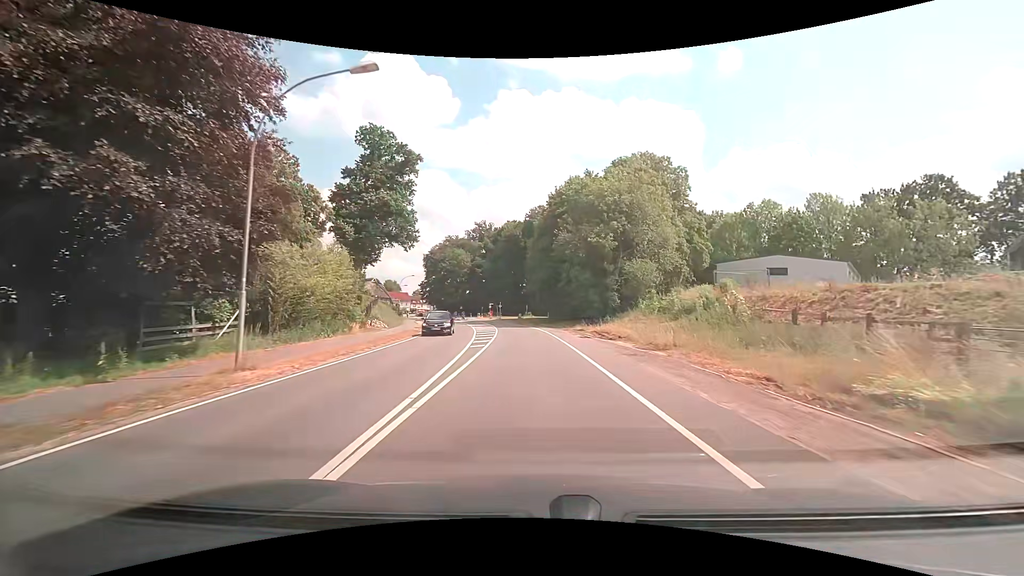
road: secondary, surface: asphalt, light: Day
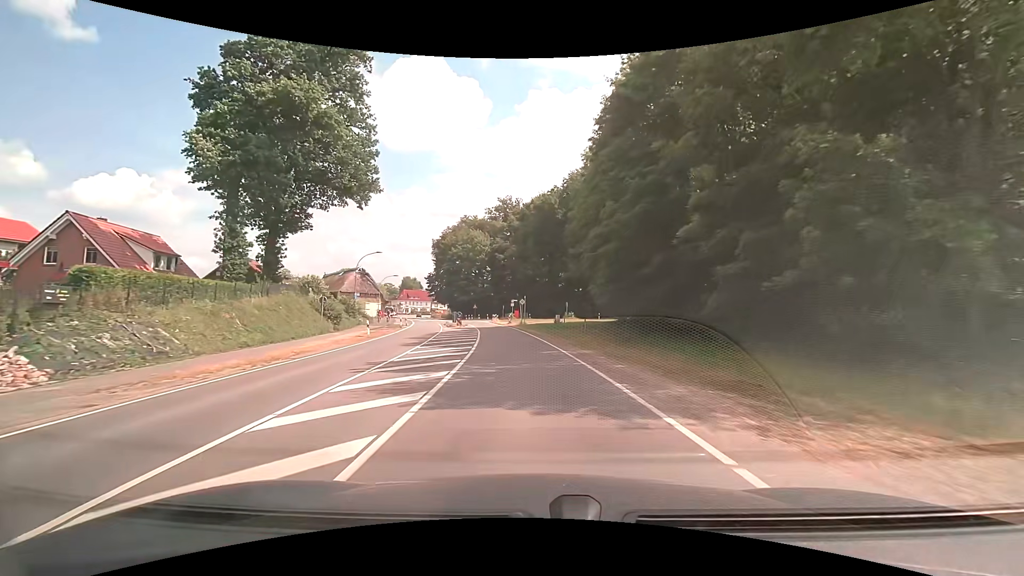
(-1.0, +37.7) m; -4°
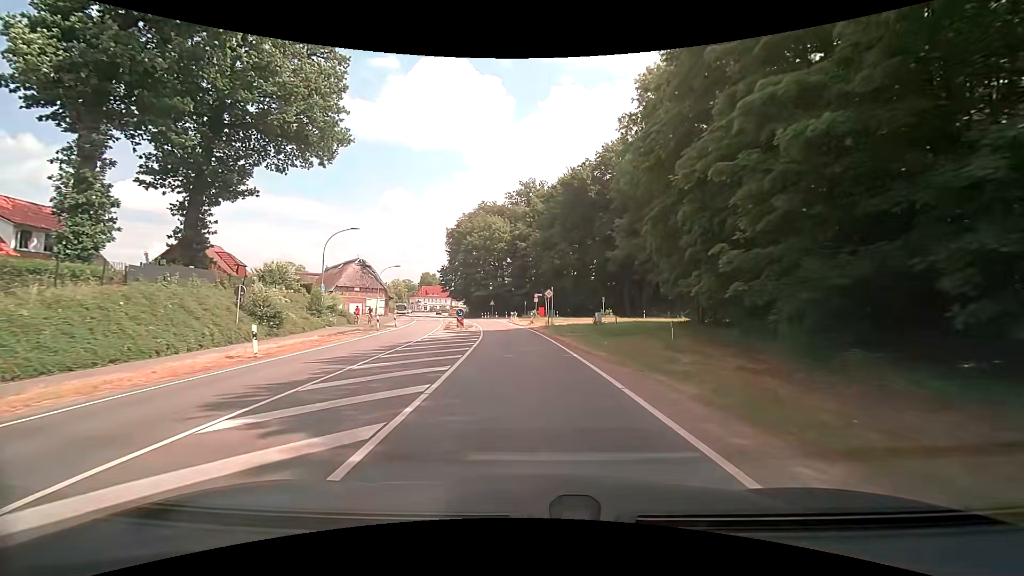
(-0.4, +15.0) m; -3°
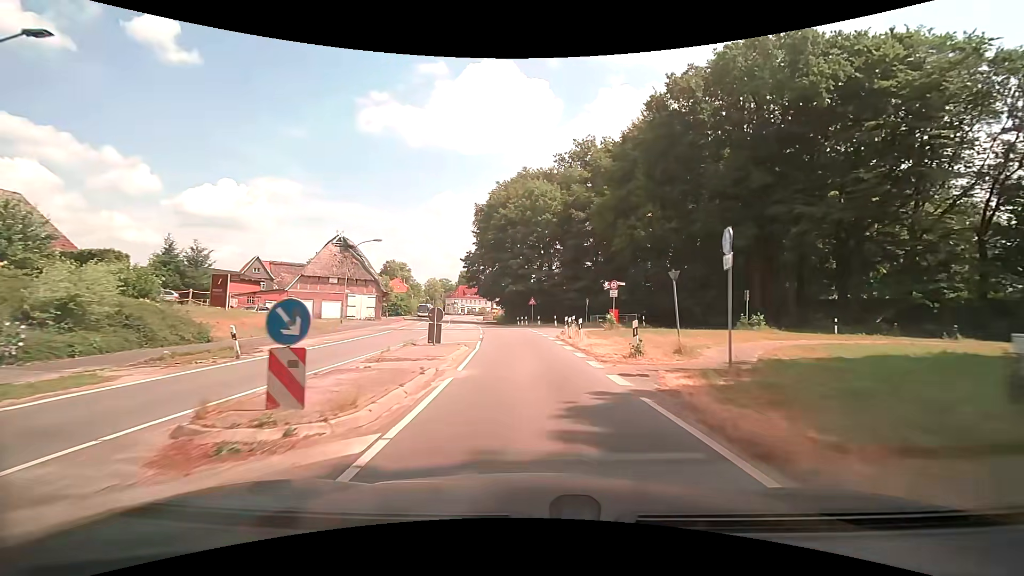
(-1.5, +30.6) m; -5°
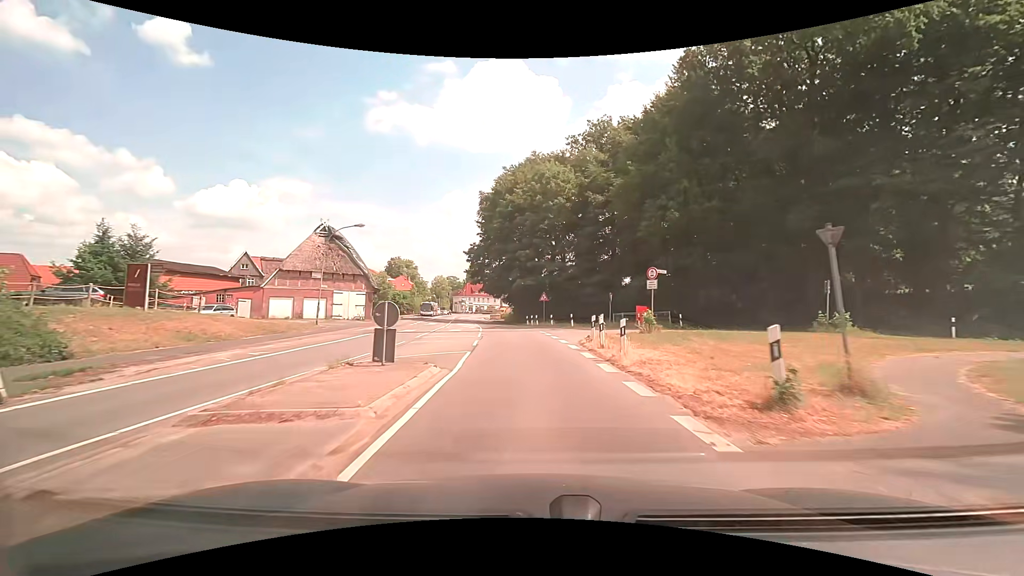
(-0.1, +7.6) m; -1°
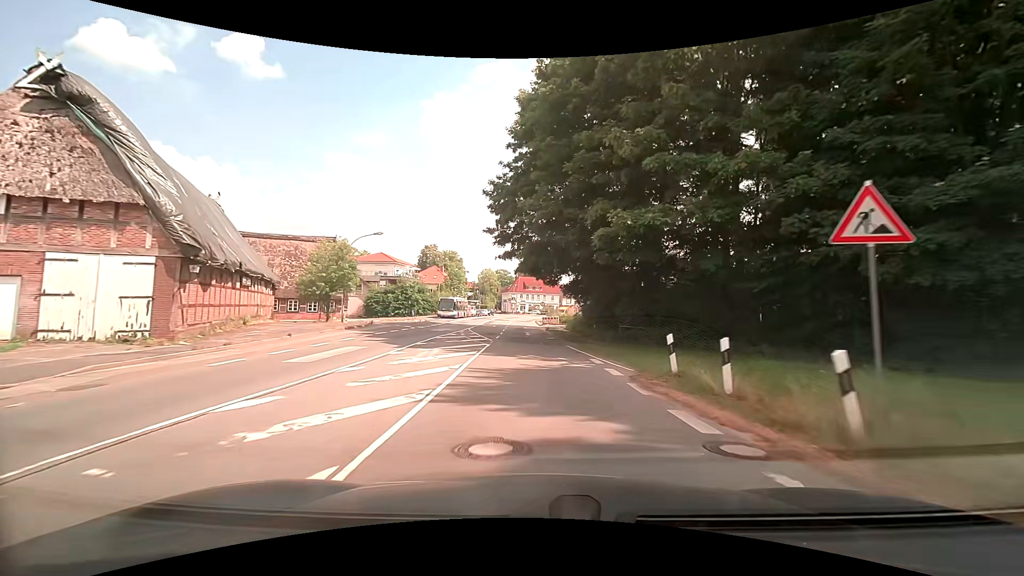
(-2.4, +37.6) m; -7°
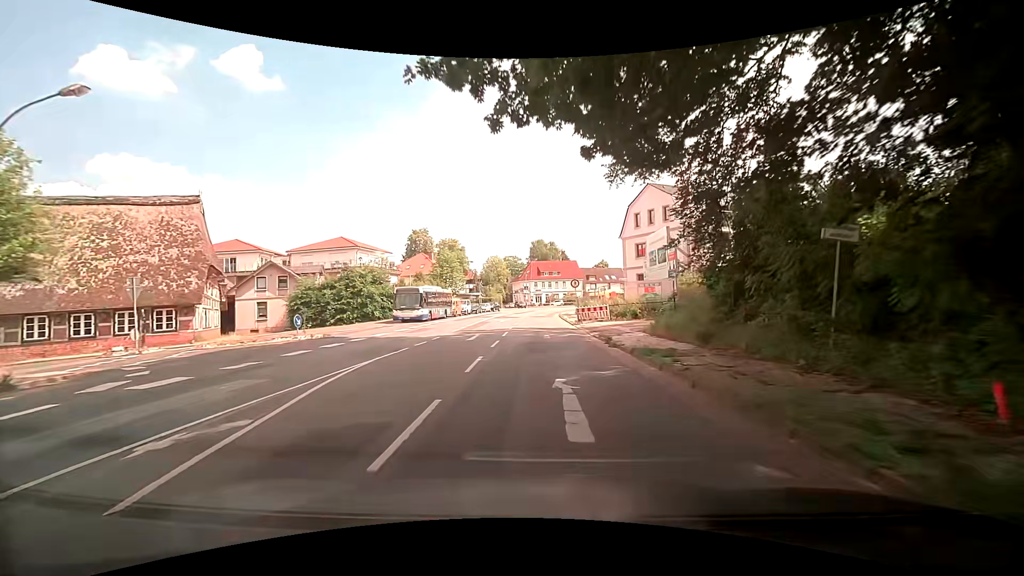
(-0.7, +29.6) m; -1°
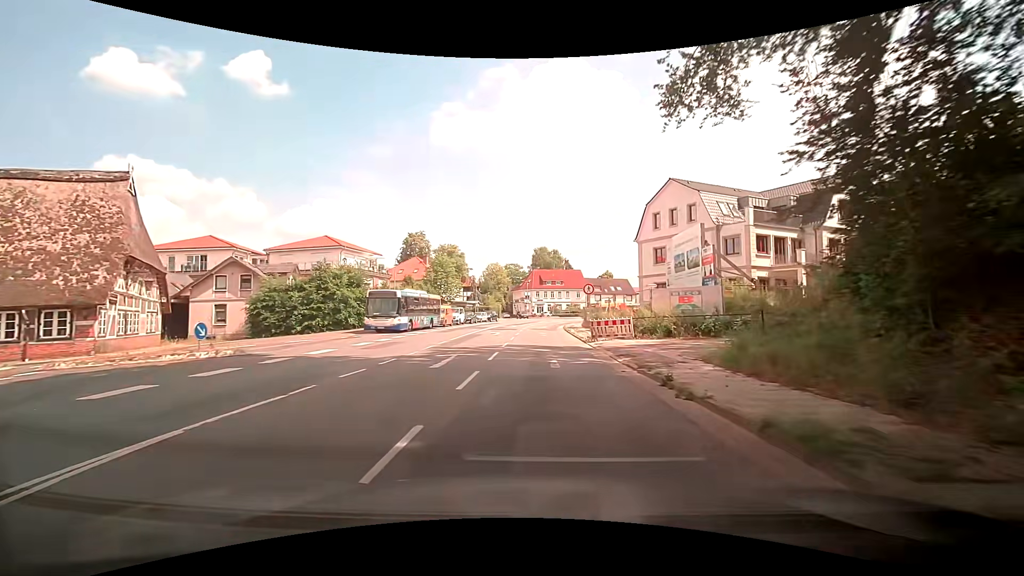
(-0.1, +7.3) m; 0°
